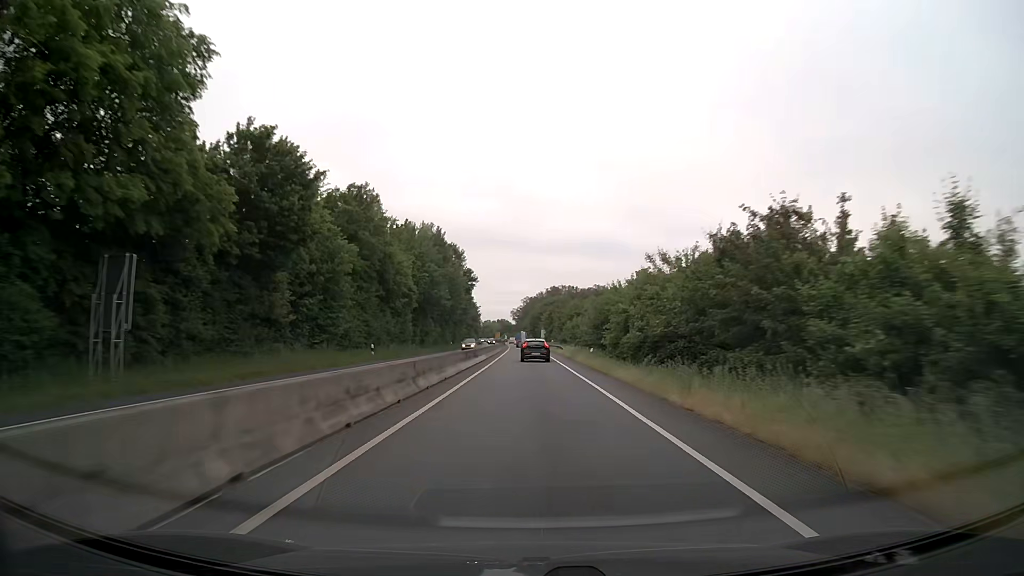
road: trunk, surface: asphalt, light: Day
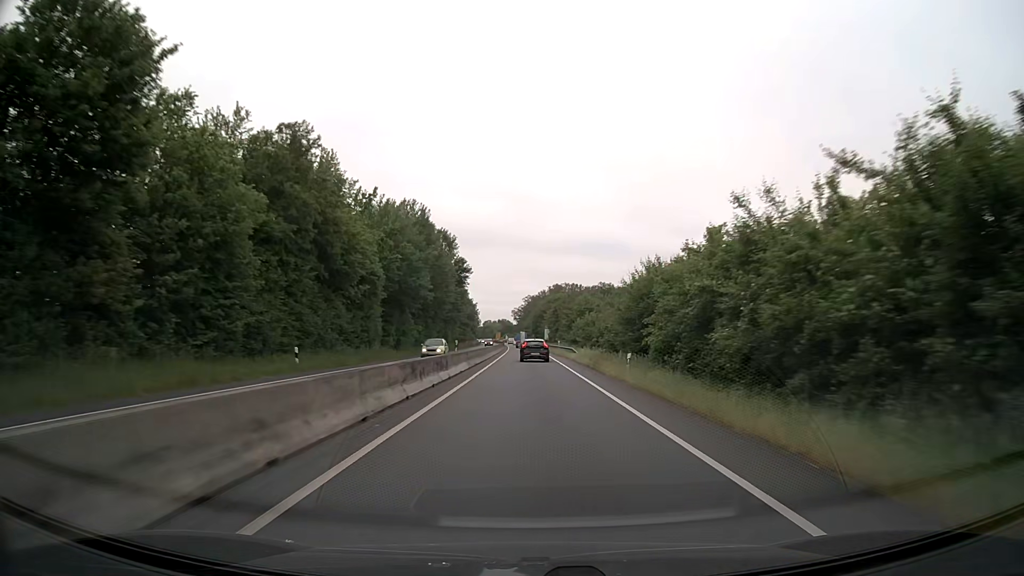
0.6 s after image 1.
(0.0, +15.3) m; 0°
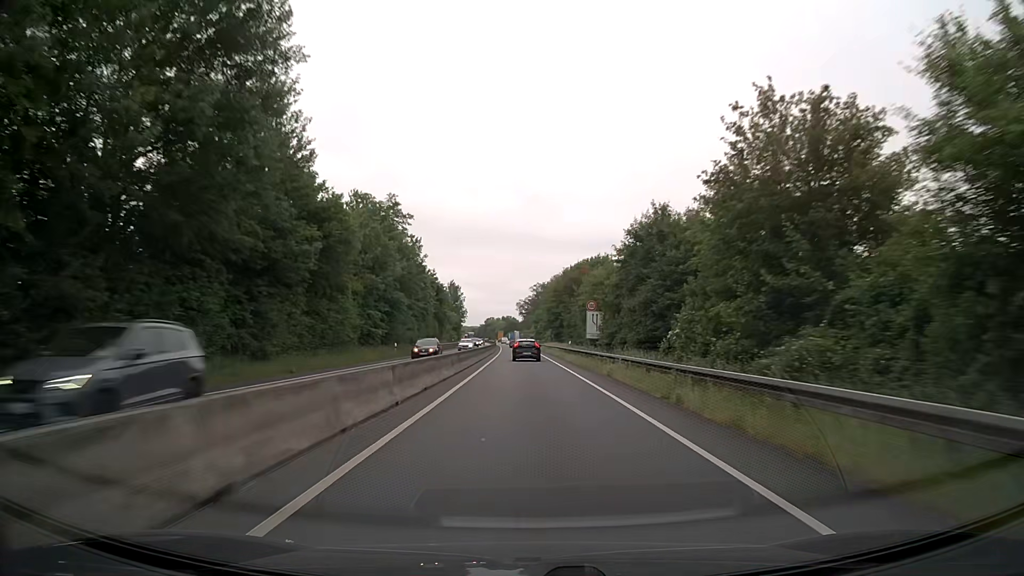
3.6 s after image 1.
(-0.4, +77.9) m; -1°
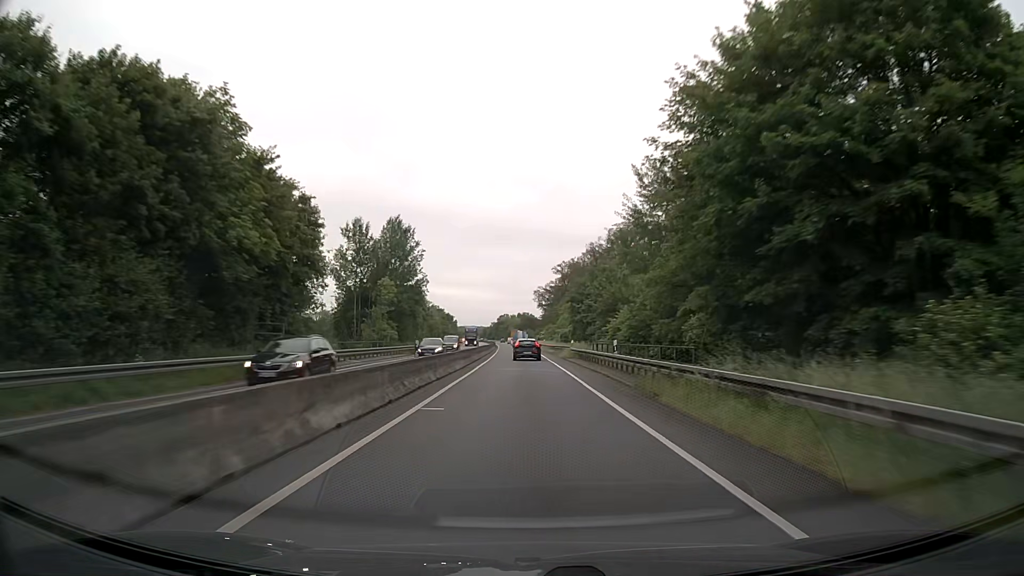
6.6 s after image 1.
(-1.0, +80.1) m; -2°
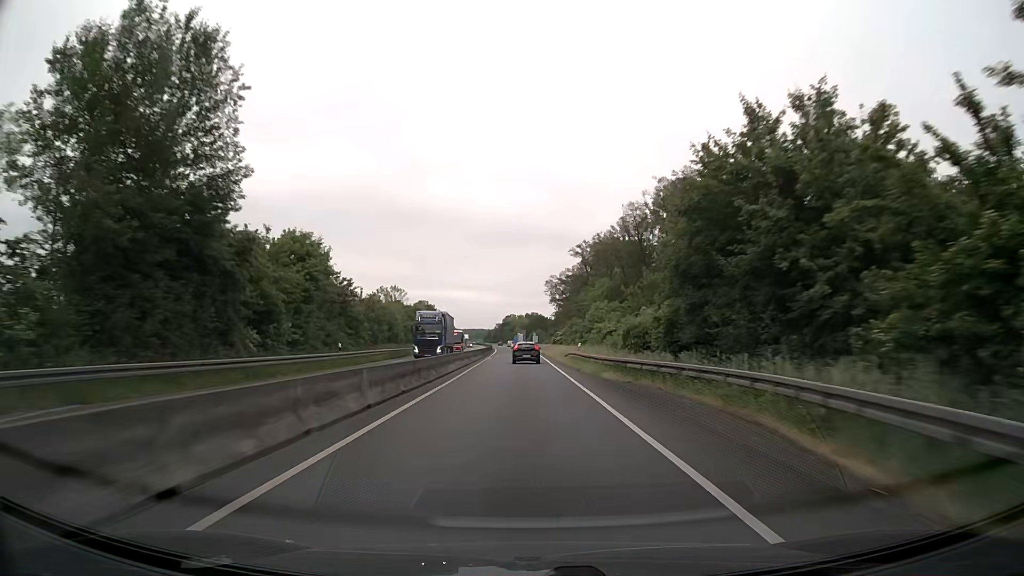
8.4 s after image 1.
(-0.2, +49.1) m; -1°
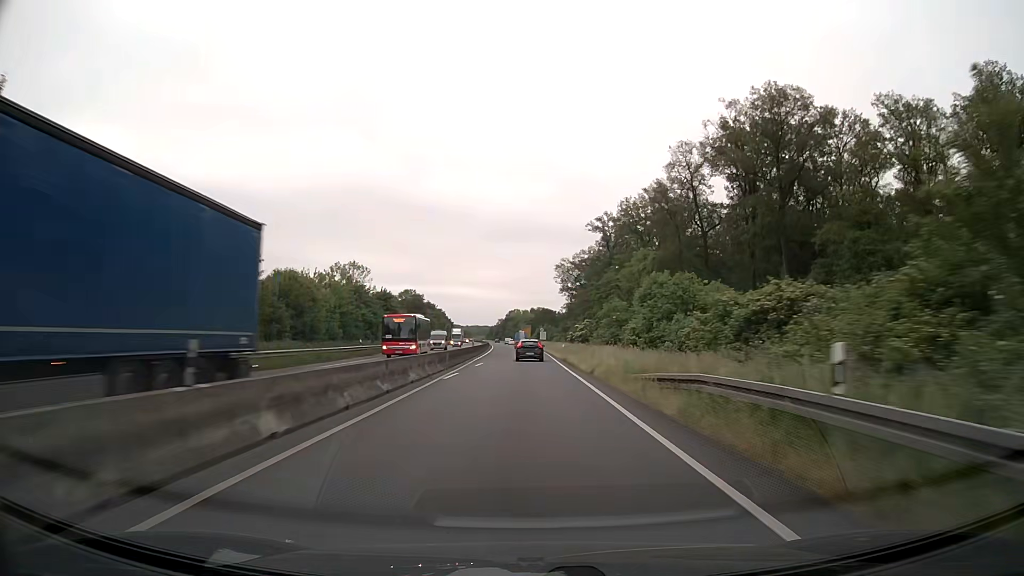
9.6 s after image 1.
(-0.2, +33.0) m; 0°
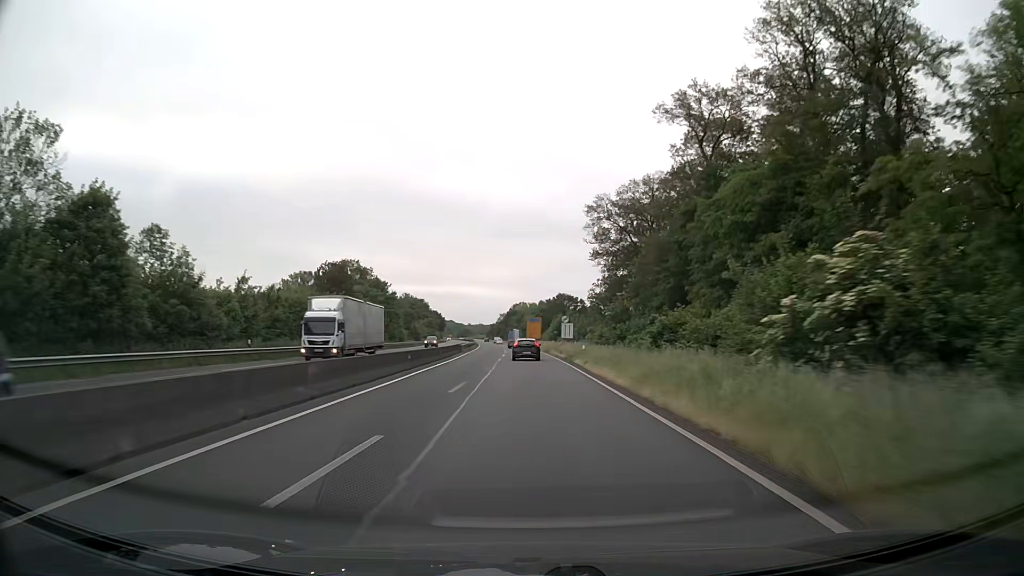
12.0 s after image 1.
(-0.2, +66.6) m; -1°
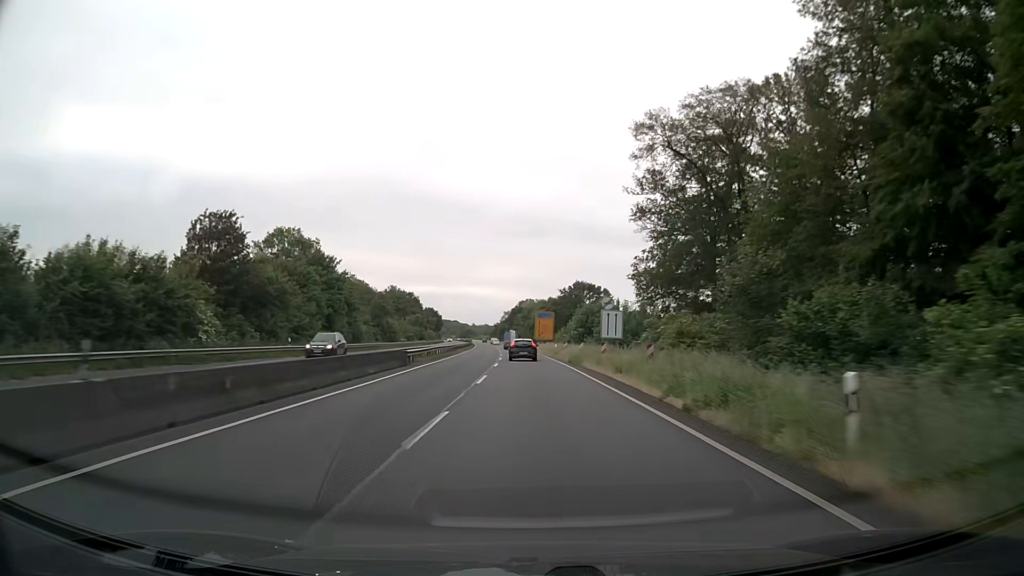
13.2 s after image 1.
(-0.1, +33.5) m; -1°
(0, +10) (0, +20) (0, +30) (0, +40) (0, +50) (-1, +60) (-1, +70) (-2, +80) (-2, +90) (-3, +100) m
